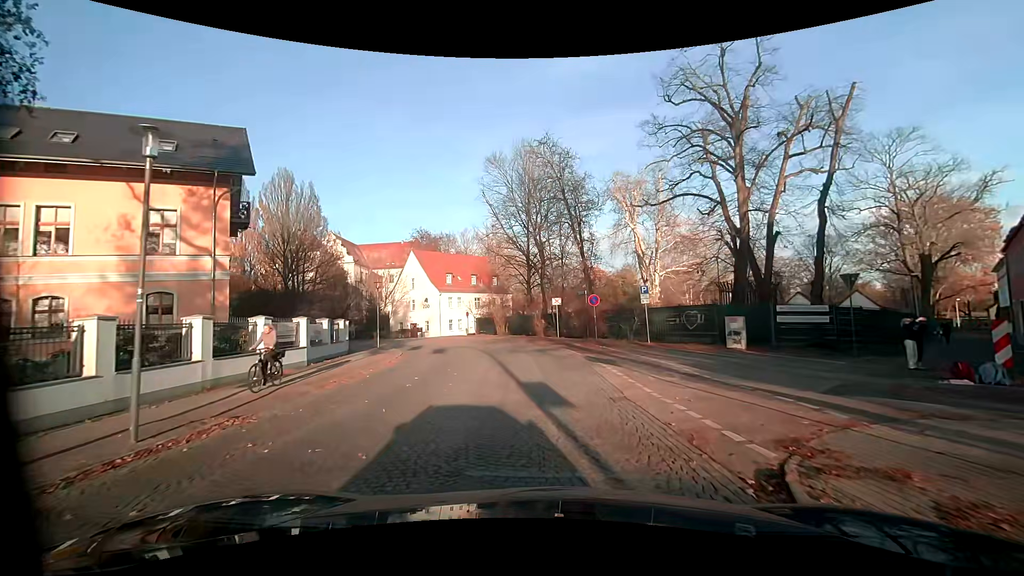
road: residential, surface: sett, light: Day
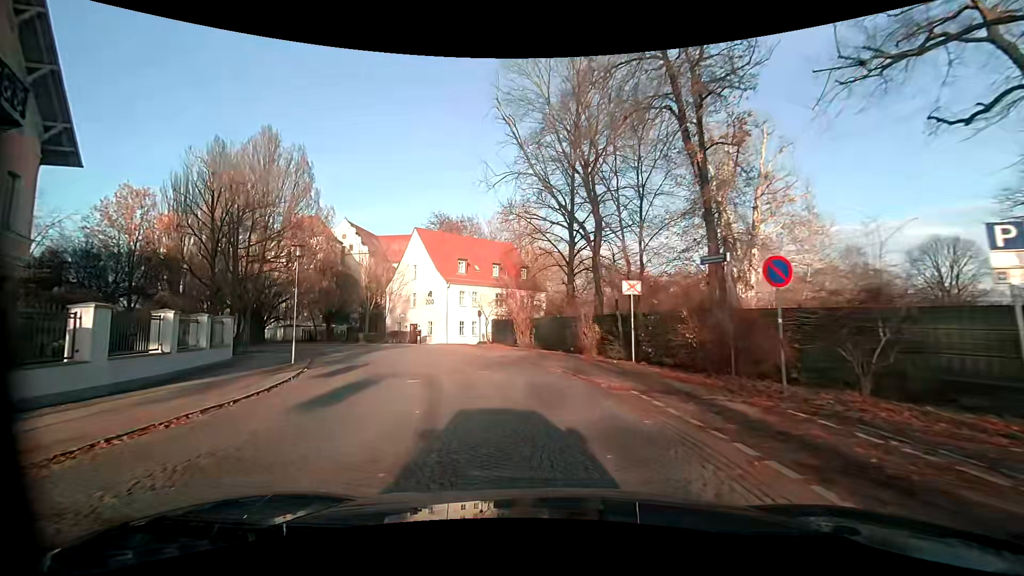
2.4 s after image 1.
(-0.7, +17.7) m; -5°
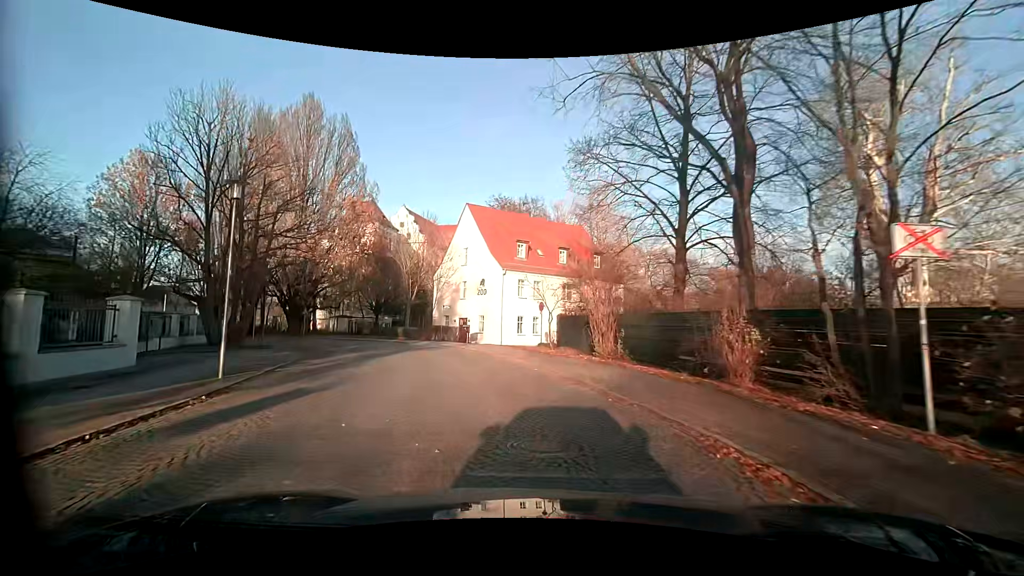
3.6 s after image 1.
(-0.6, +9.3) m; -8°
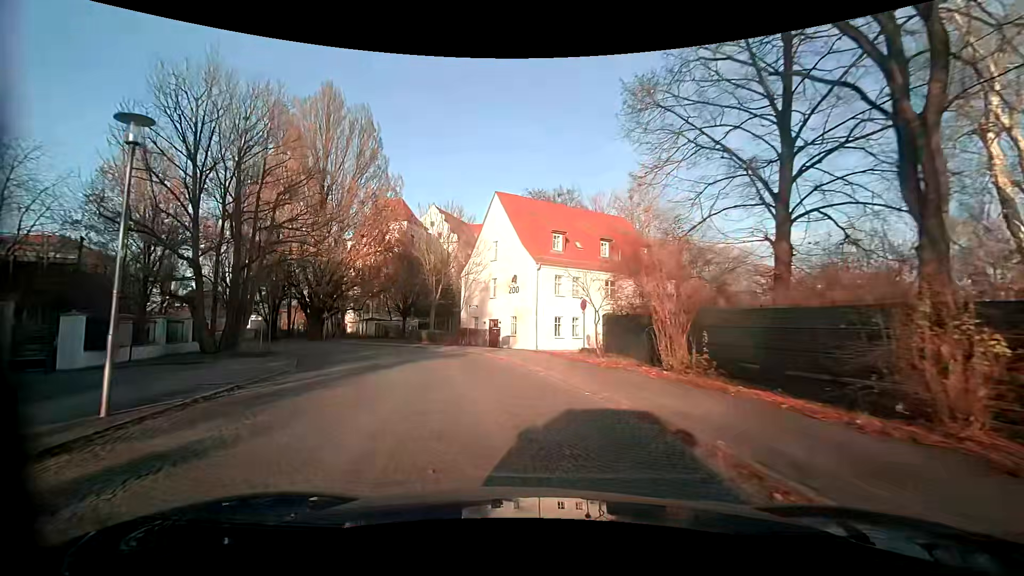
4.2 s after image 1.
(-0.1, +4.7) m; -4°
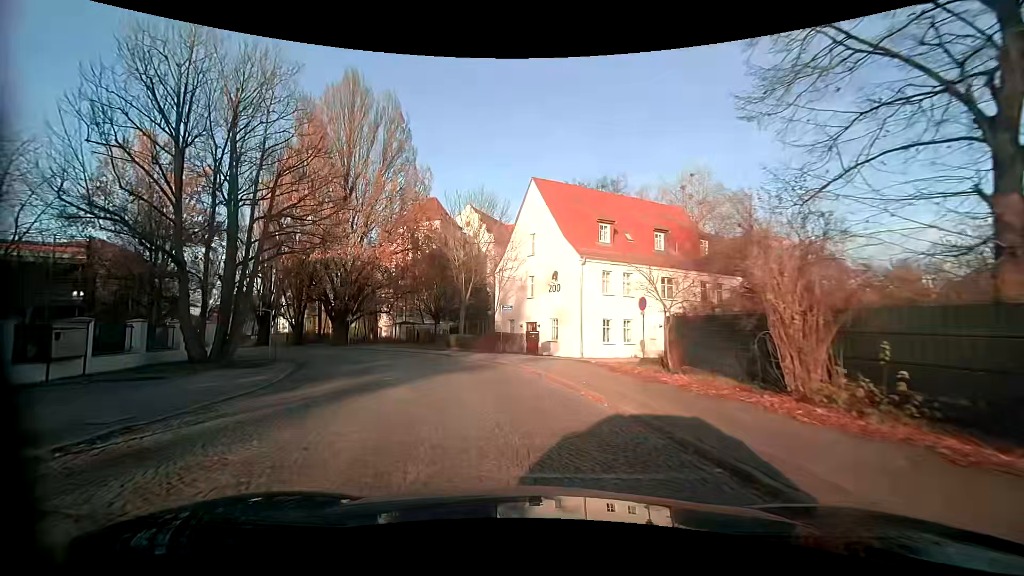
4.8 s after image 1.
(-0.1, +4.7) m; -4°
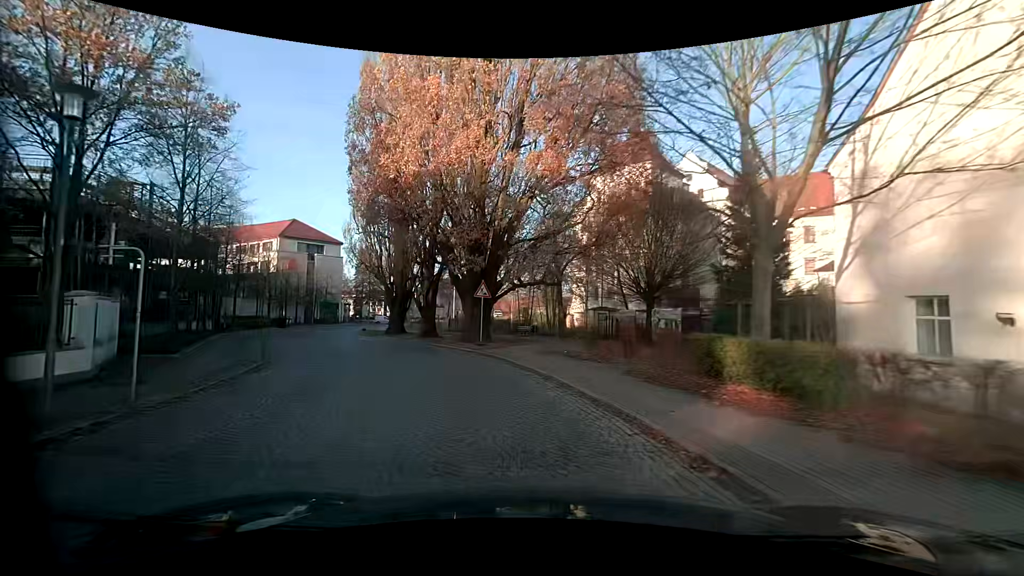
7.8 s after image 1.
(-4.5, +23.0) m; -23°
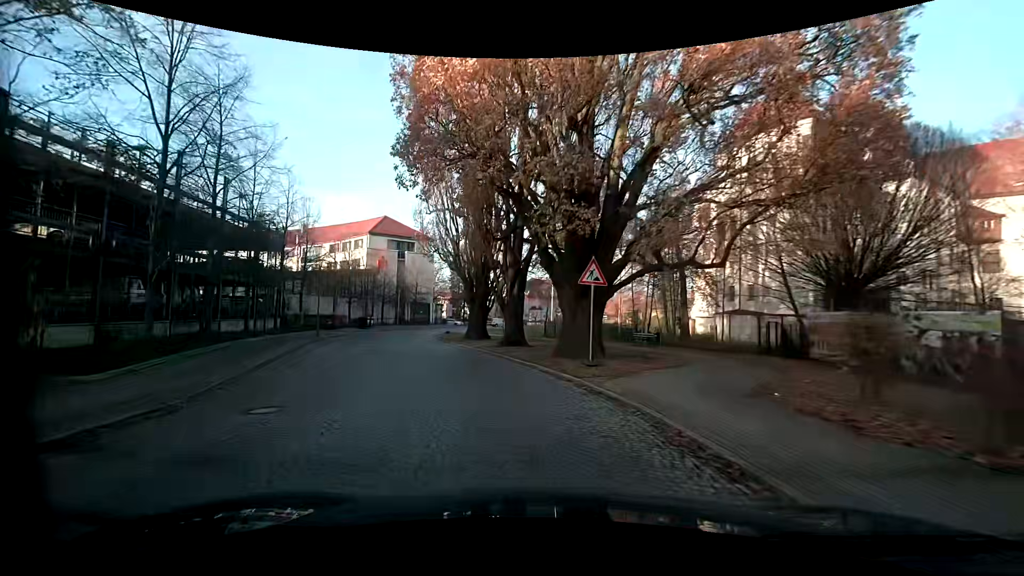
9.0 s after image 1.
(-1.0, +9.2) m; -12°
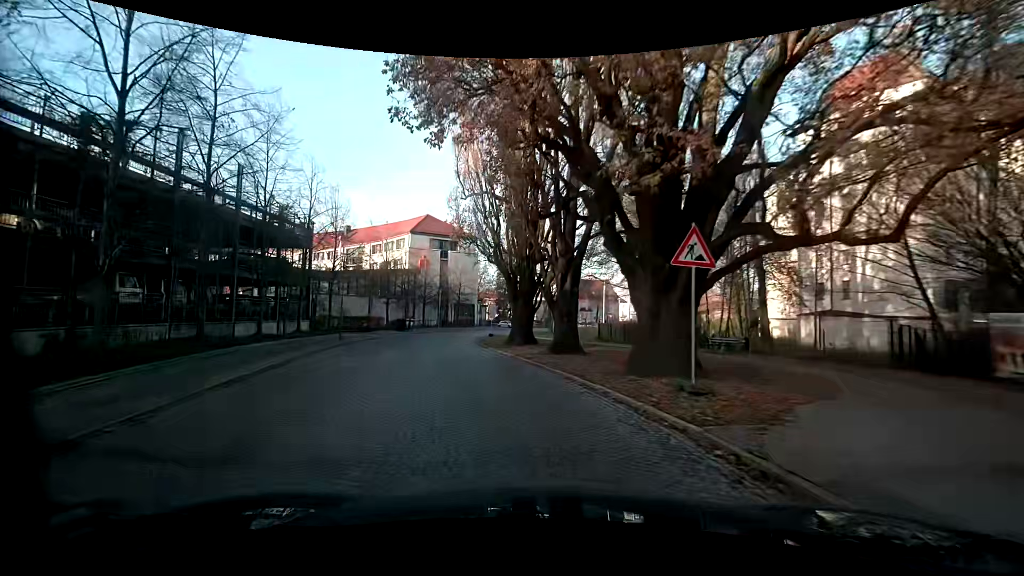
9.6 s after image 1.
(-0.2, +4.6) m; -6°
(-1, +10) (-3, +20) (-6, +29) (-7, +39) (-7, +49) (-6, +59) (-5, +69) (-3, +79) (-1, +89) (+3, +98) m
